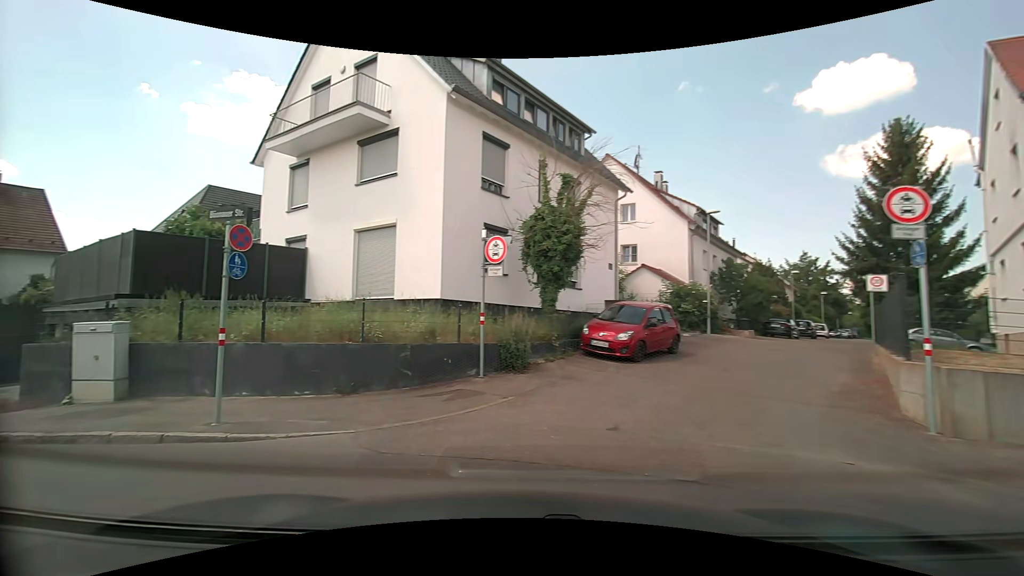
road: residential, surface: asphalt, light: Day
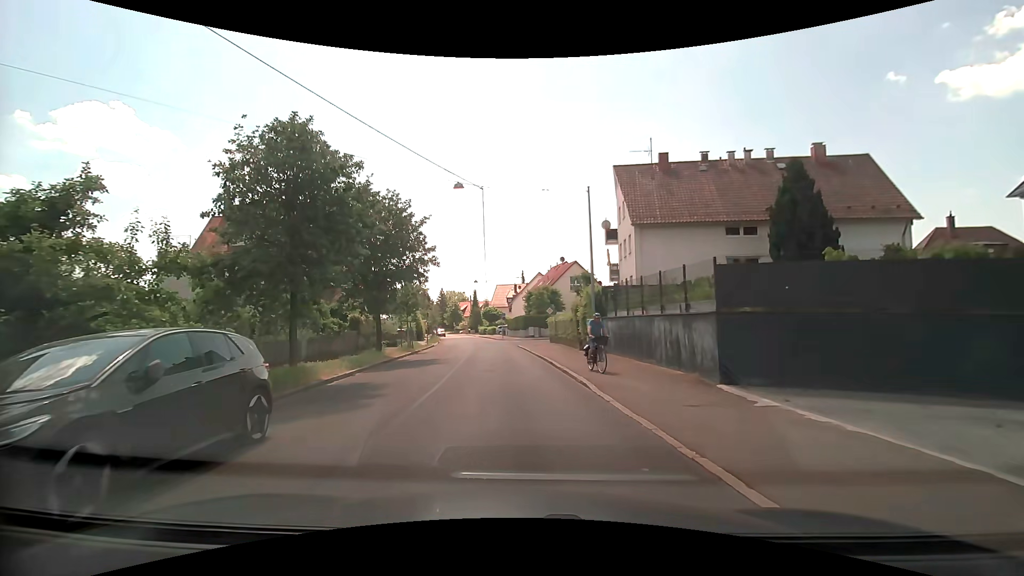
(-8.8, +7.8) m; -76°
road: tertiary
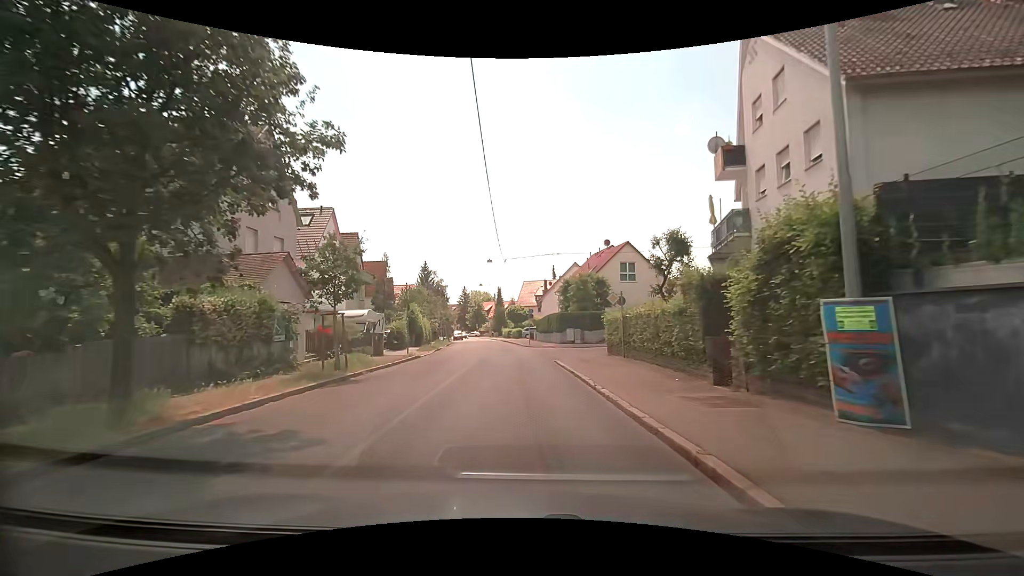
(-0.8, +17.9) m; -4°
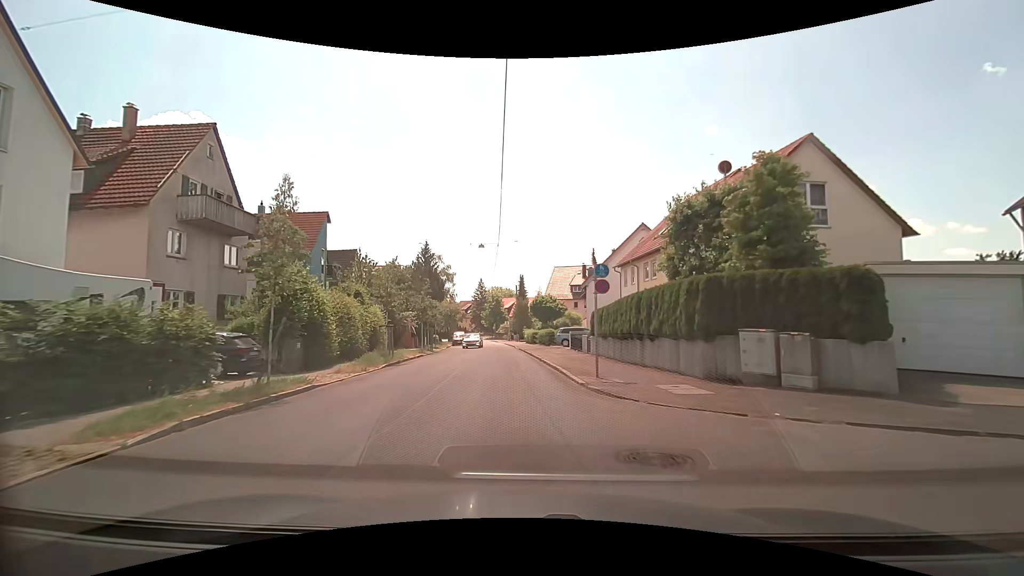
(-0.9, +30.0) m; -3°
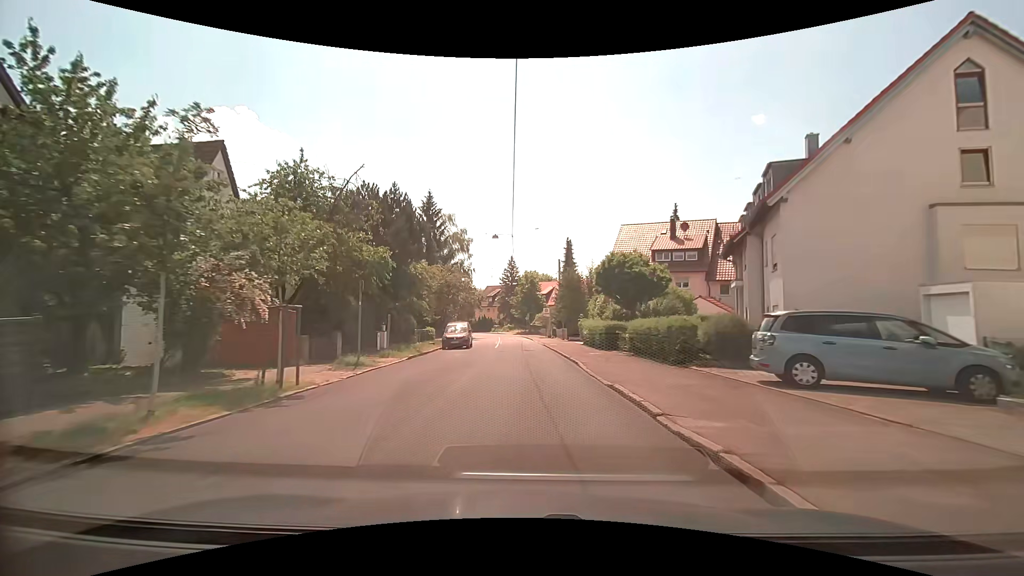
(-1.7, +31.3) m; -4°
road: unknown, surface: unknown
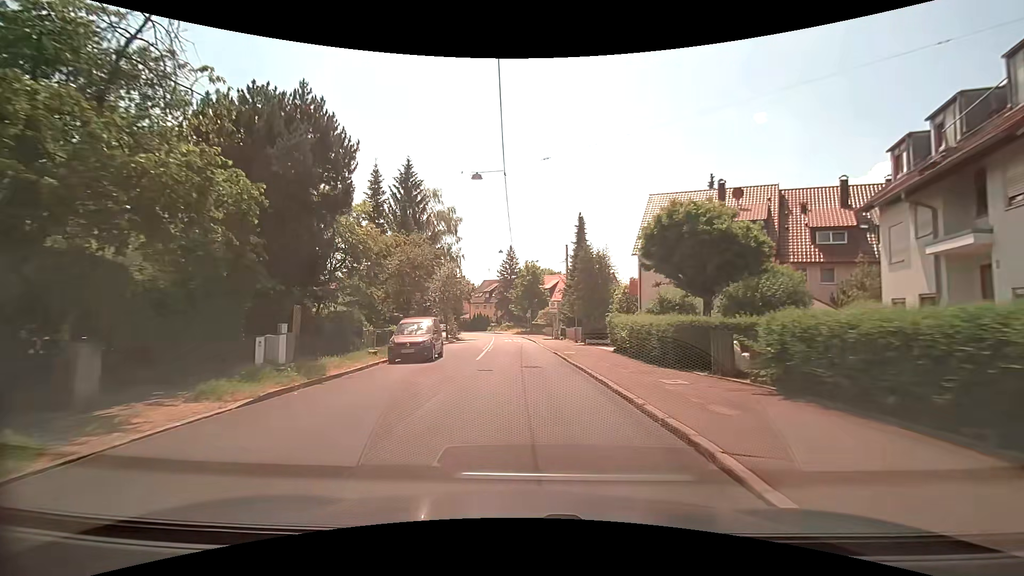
(0.0, +12.8) m; 0°
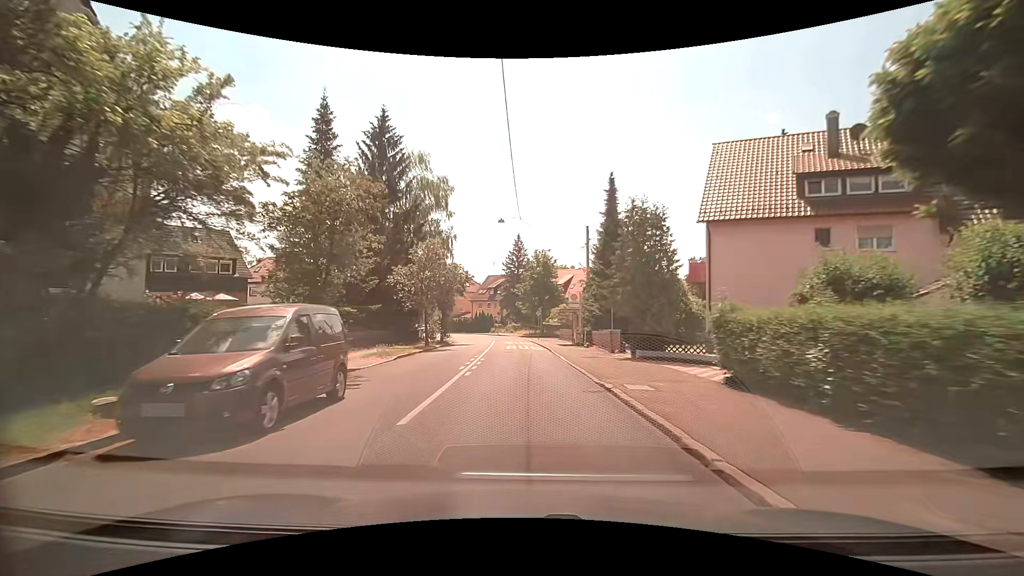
(-0.1, +13.1) m; -1°
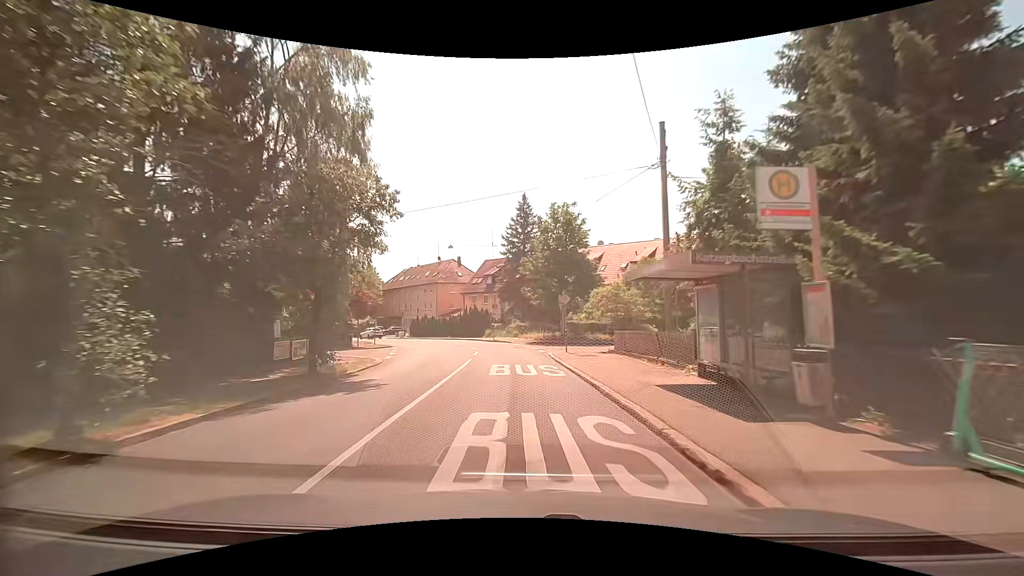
(-0.1, +26.7) m; 0°
(0, +10) (0, +20) (-1, +30) (-3, +40) (-7, +49) (-13, +57) (-19, +65) (-25, +73) (-32, +80) (-39, +88) m
